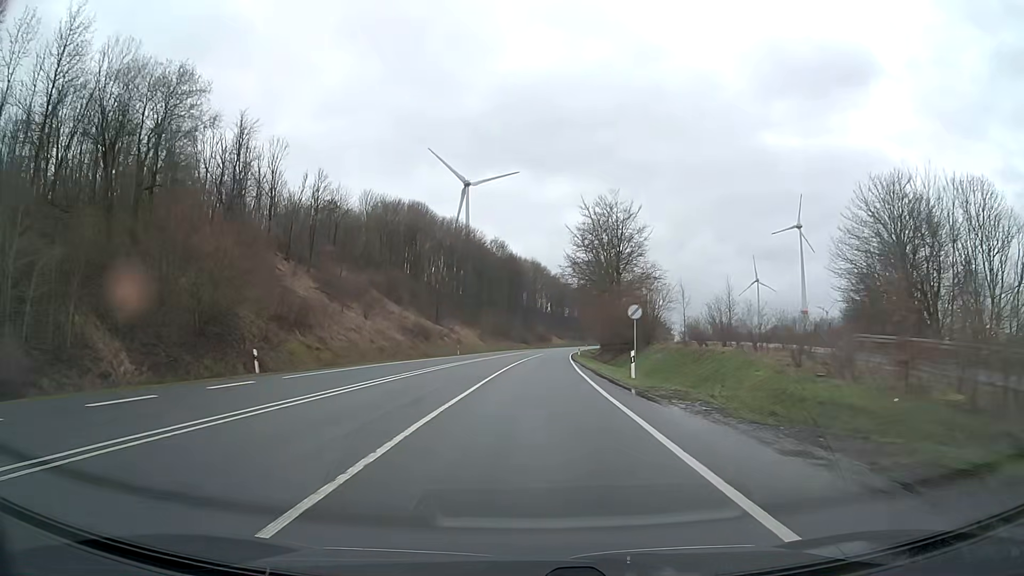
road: primary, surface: asphalt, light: Day
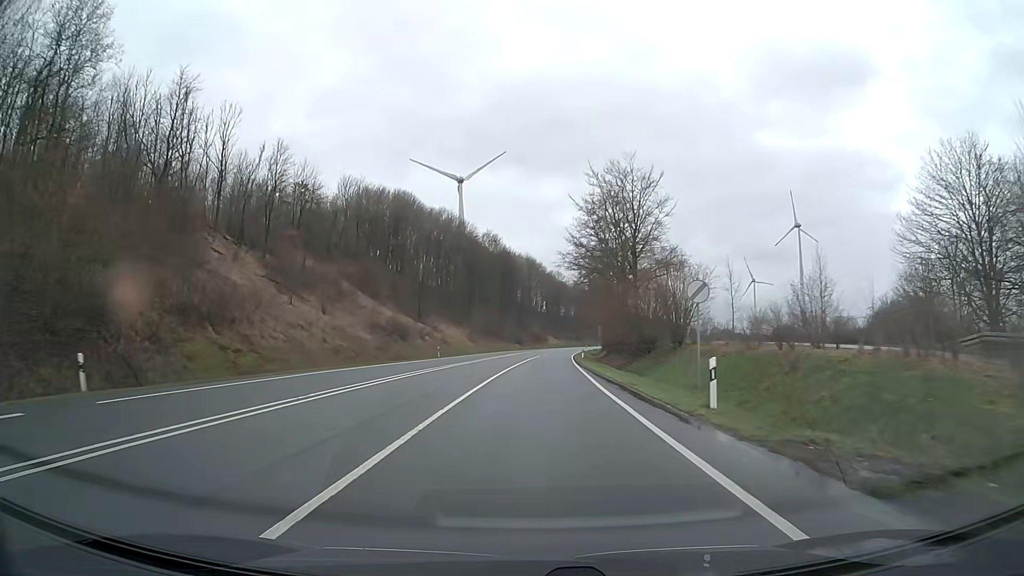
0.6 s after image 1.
(+0.1, +11.8) m; 0°
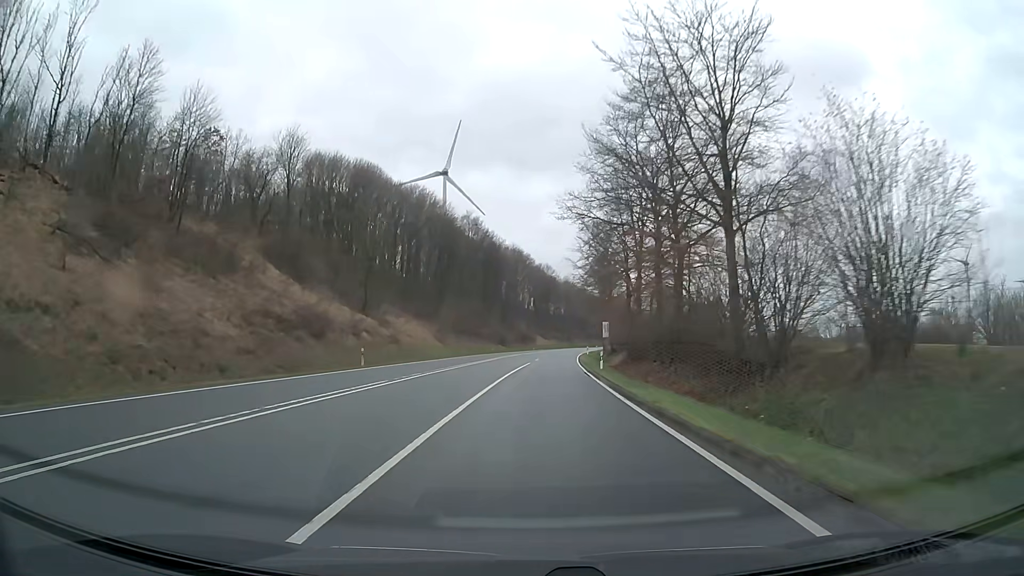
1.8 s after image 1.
(+0.3, +24.4) m; +1°
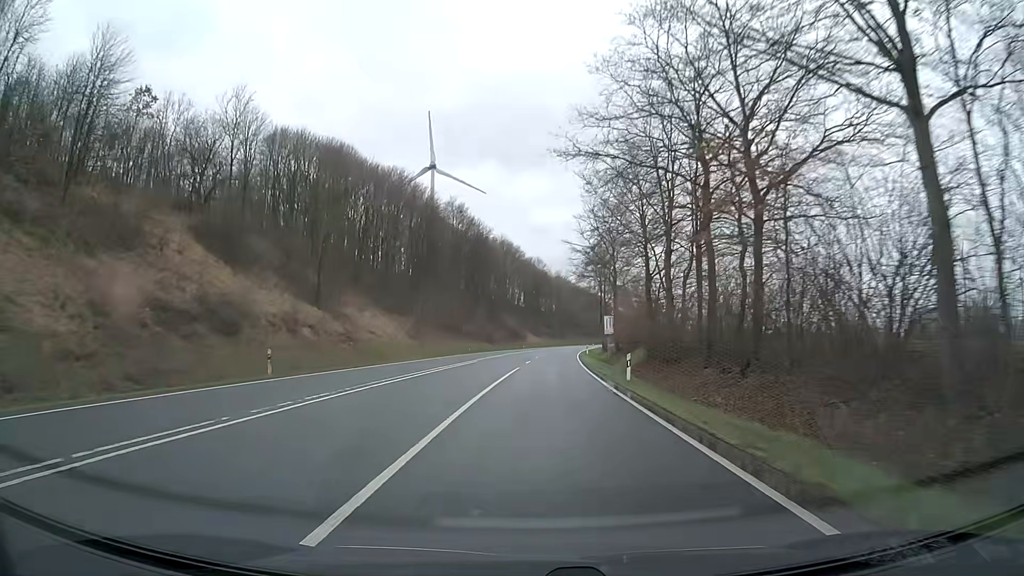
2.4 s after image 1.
(+0.1, +12.6) m; +1°
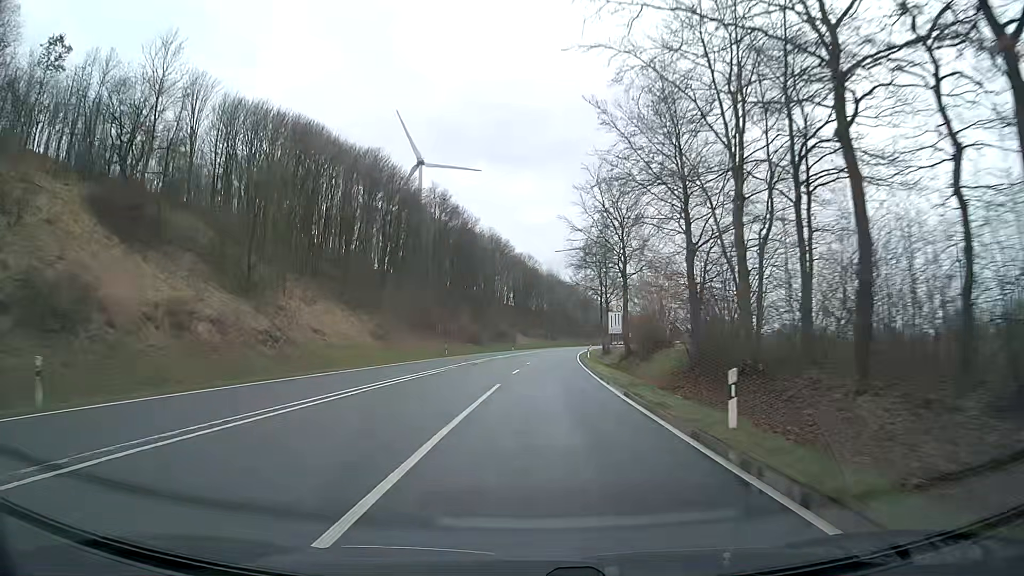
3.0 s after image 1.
(+0.1, +12.9) m; +1°
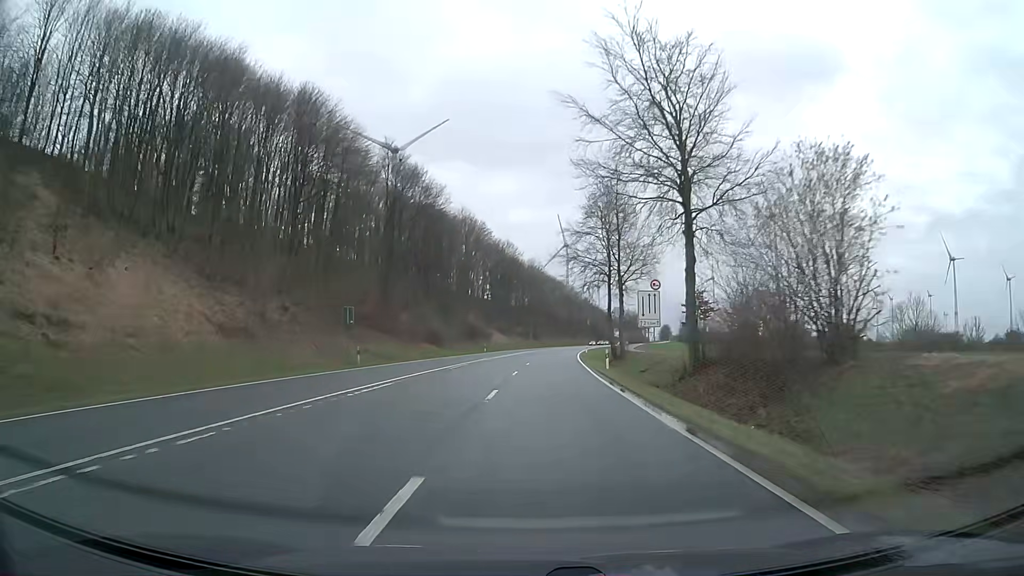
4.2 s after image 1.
(+0.2, +26.5) m; +1°
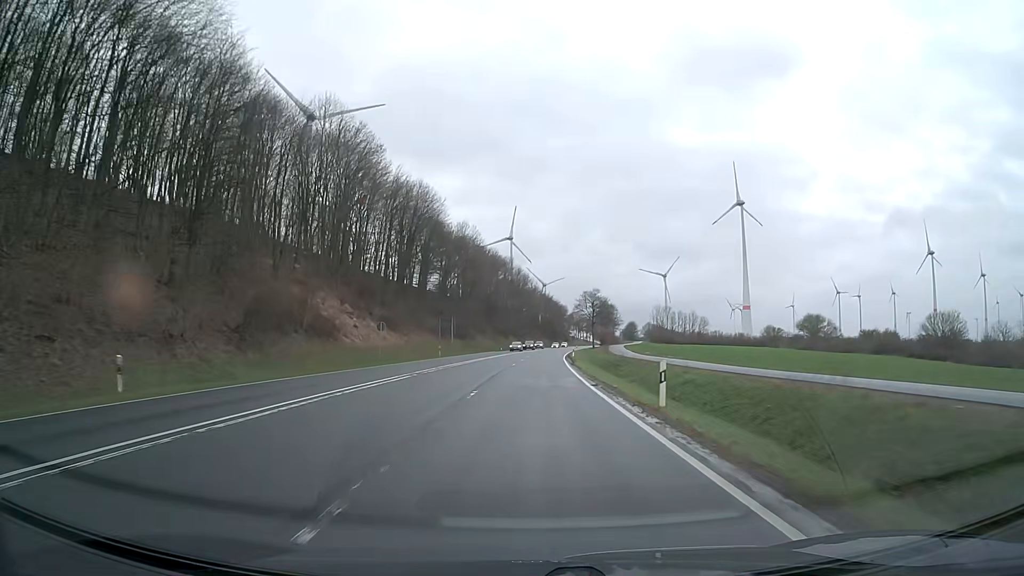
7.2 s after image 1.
(+3.1, +70.5) m; +5°
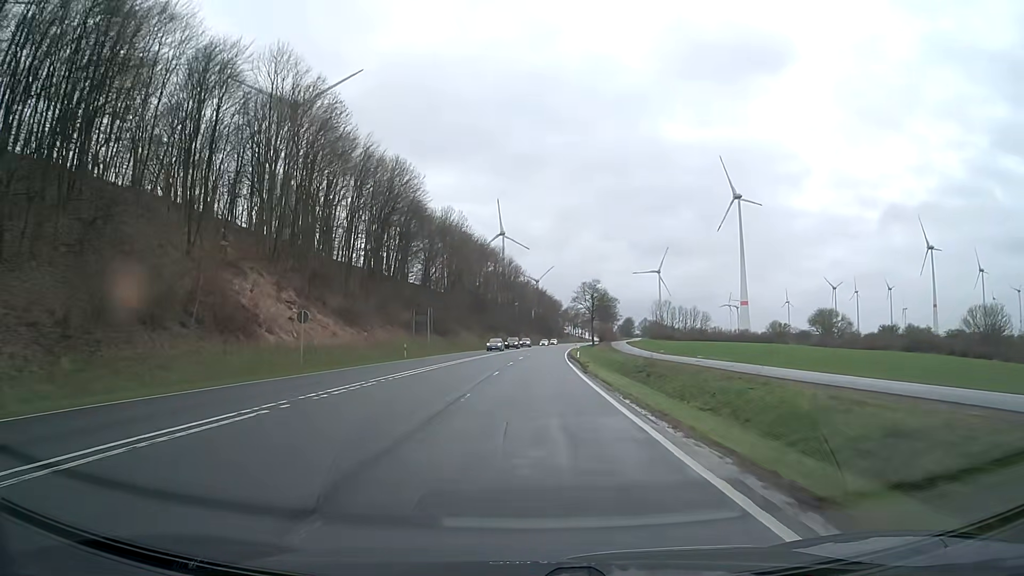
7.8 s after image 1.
(+0.1, +14.8) m; 0°
(0, +10) (0, +20) (0, +30) (+1, +40) (+1, +50) (+1, +60) (+2, +70) (+3, +80) (+3, +90) (+4, +100) m
